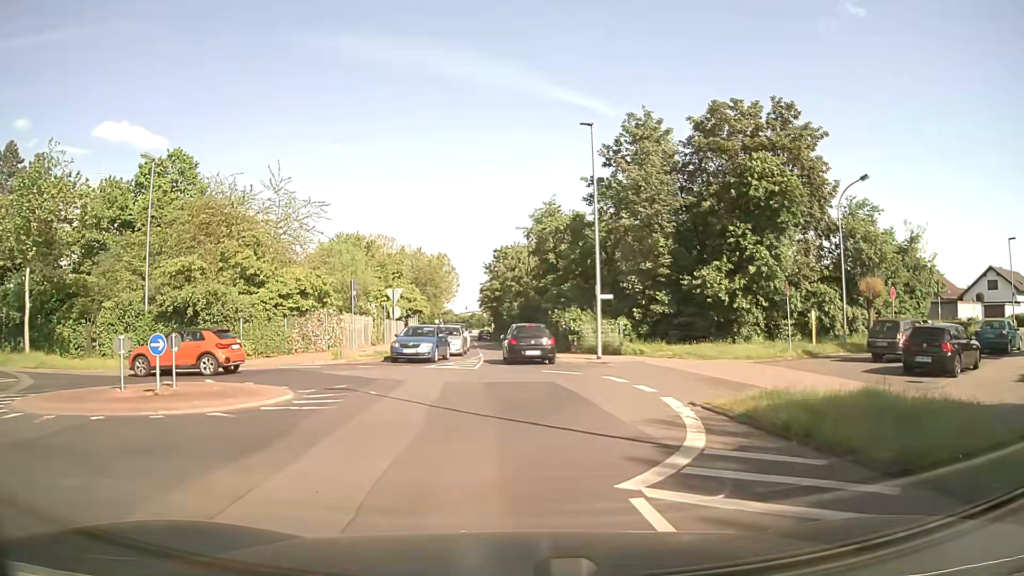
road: unclassified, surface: asphalt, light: Day
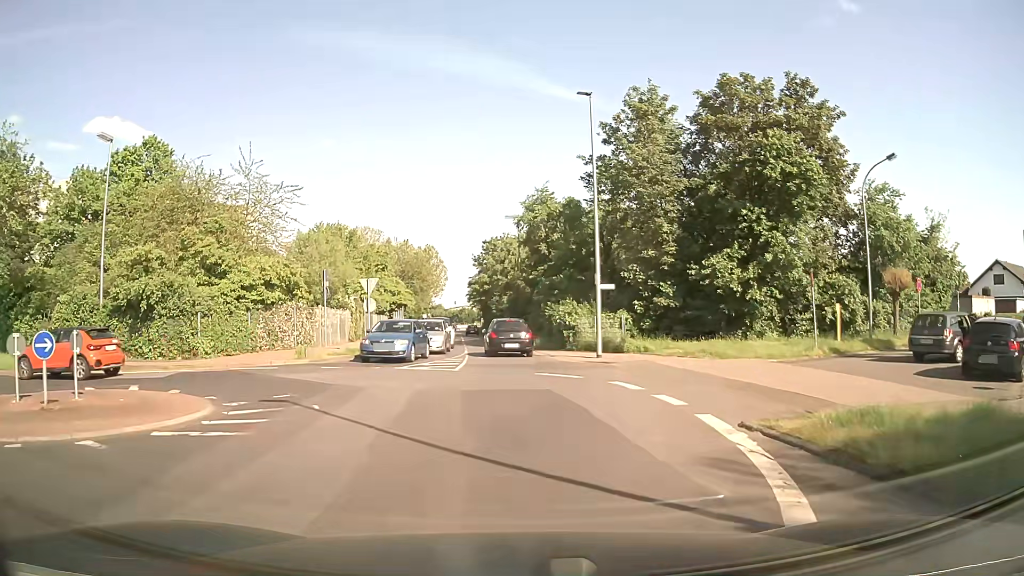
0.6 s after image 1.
(0.0, +3.5) m; +1°
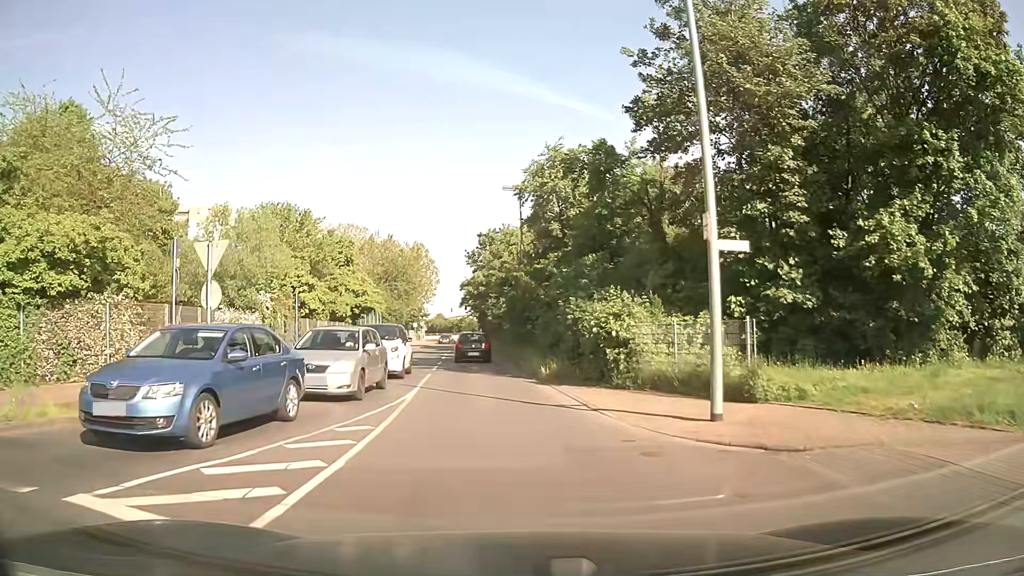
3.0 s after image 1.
(+0.1, +15.3) m; 0°
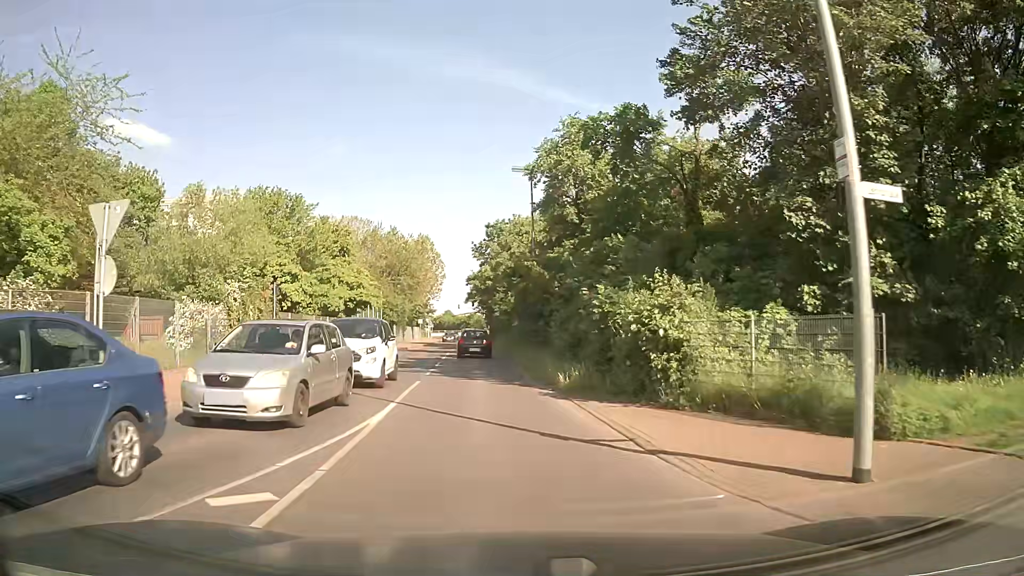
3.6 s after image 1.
(-0.1, +4.4) m; -2°
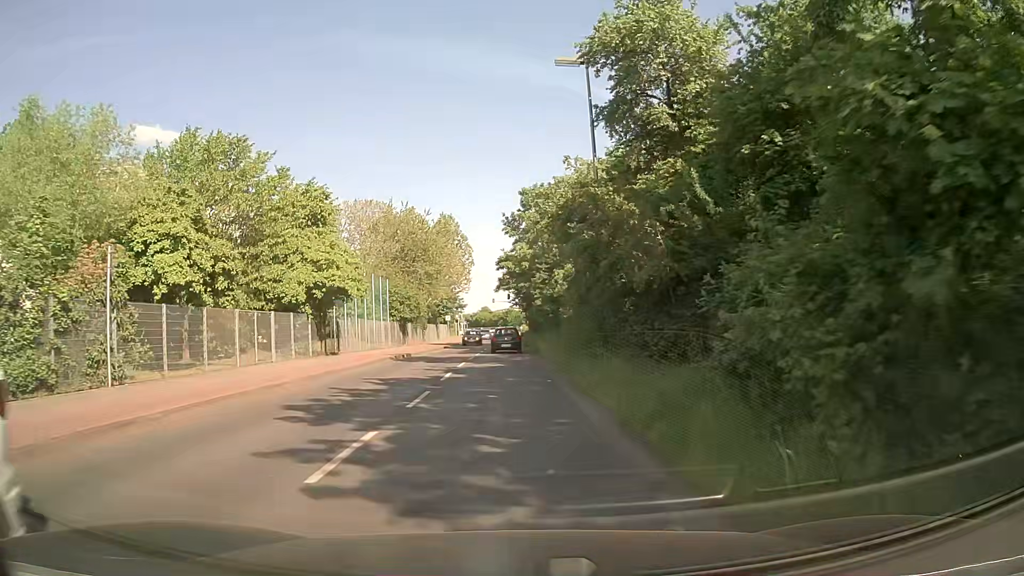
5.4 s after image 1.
(-0.2, +15.1) m; -2°
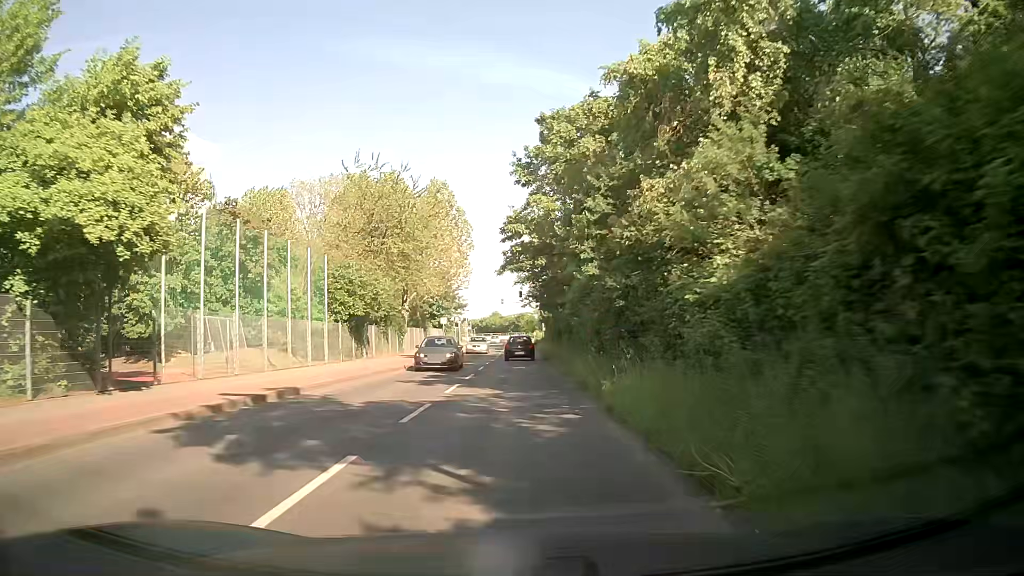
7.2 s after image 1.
(-0.2, +20.1) m; 0°
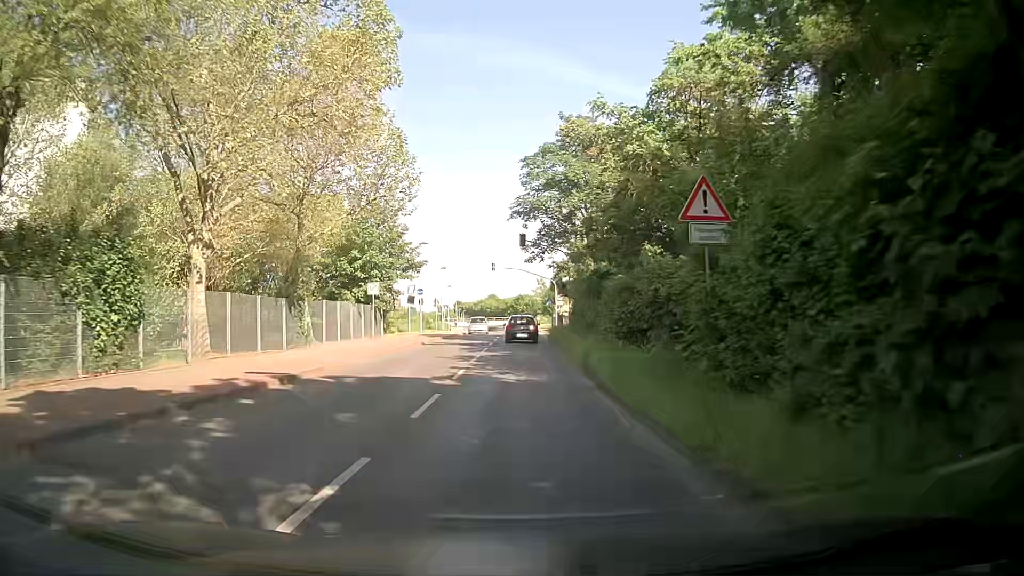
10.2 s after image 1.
(-0.4, +36.2) m; -1°
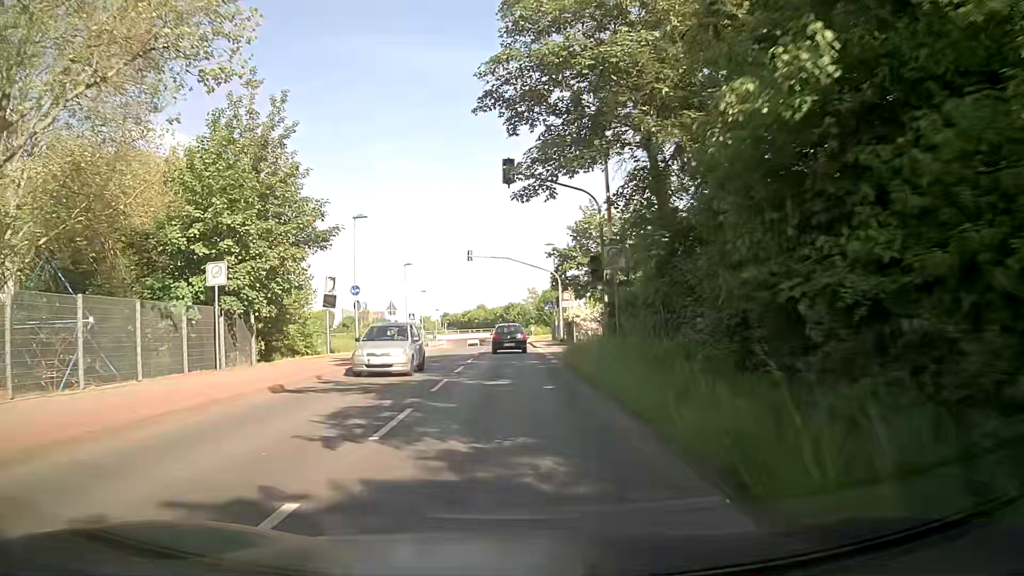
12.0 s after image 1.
(+0.3, +19.8) m; +1°
(0, +10) (0, +20) (0, +30) (0, +40) (0, +50) (0, +60) (-1, +70) (-1, +80) (-1, +90) (-2, +100) m
